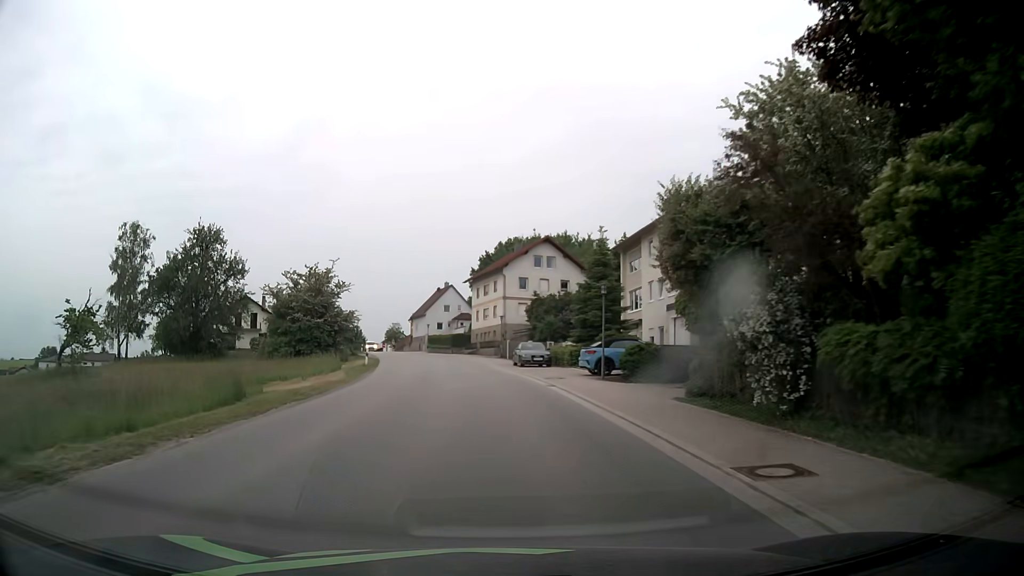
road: tertiary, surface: asphalt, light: Day
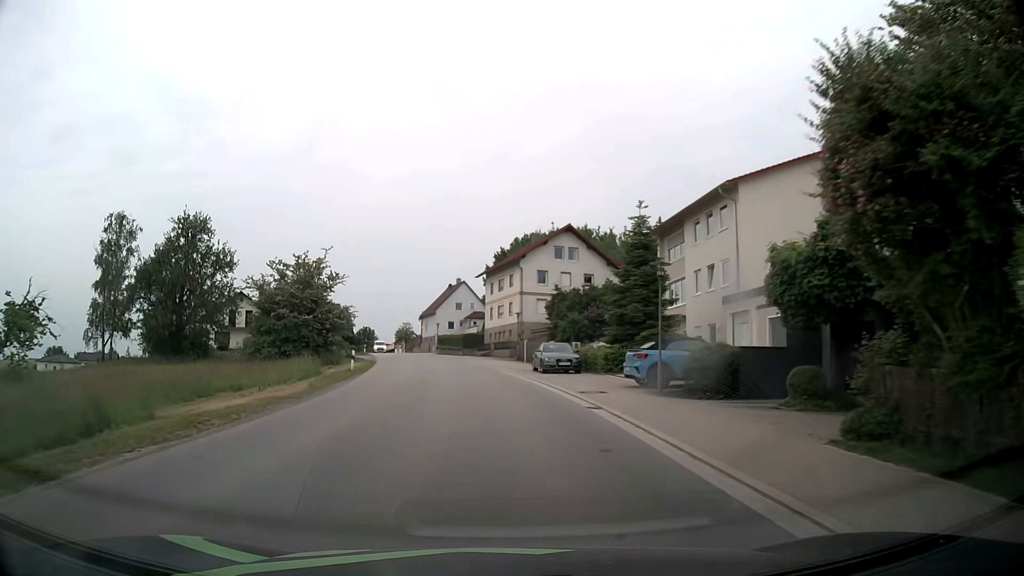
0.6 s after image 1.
(-0.1, +7.5) m; -1°
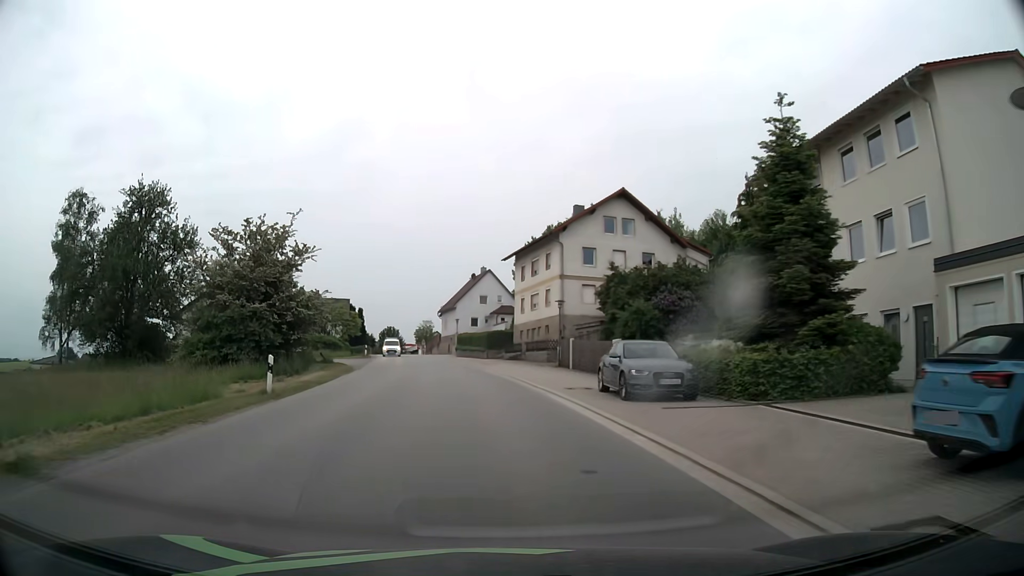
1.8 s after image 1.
(-0.3, +15.0) m; -2°
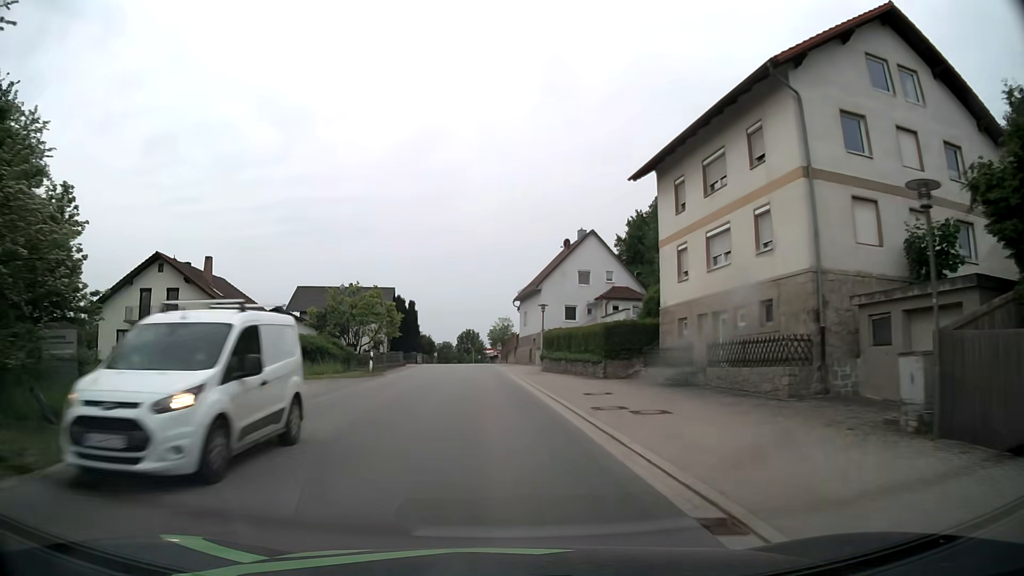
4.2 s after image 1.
(-2.0, +29.8) m; -8°
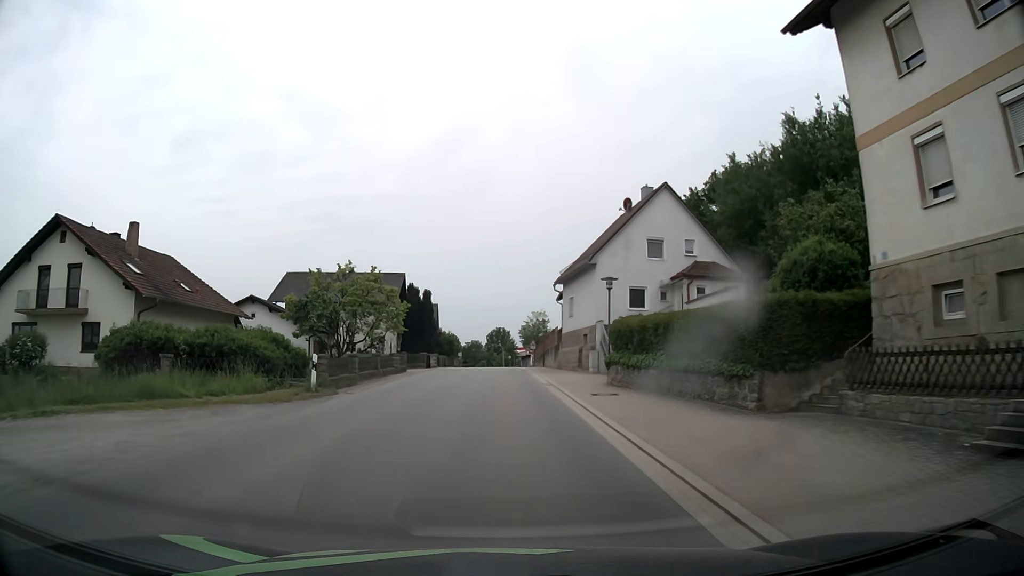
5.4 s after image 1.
(-0.4, +15.0) m; -3°
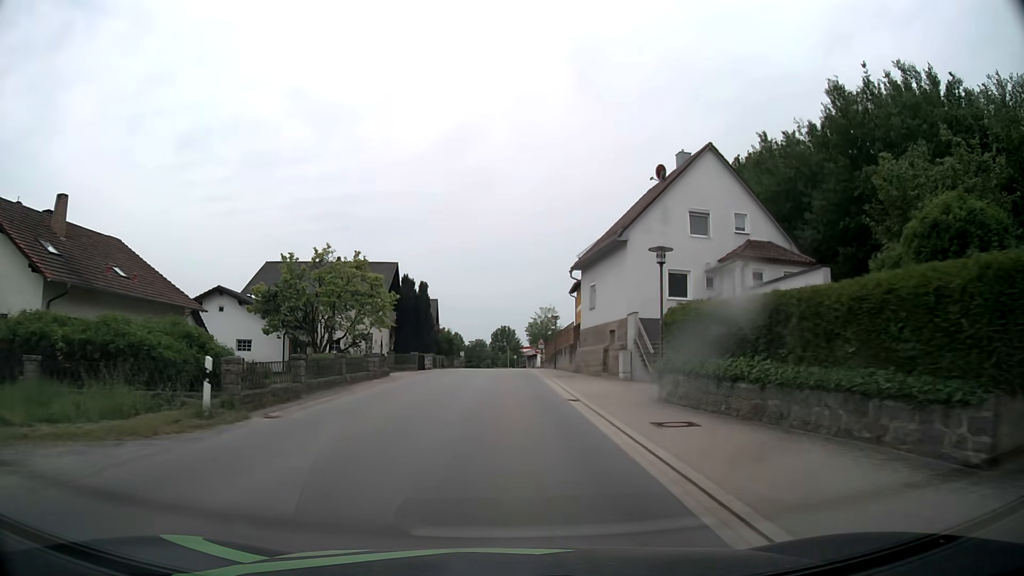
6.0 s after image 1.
(0.0, +7.5) m; -1°
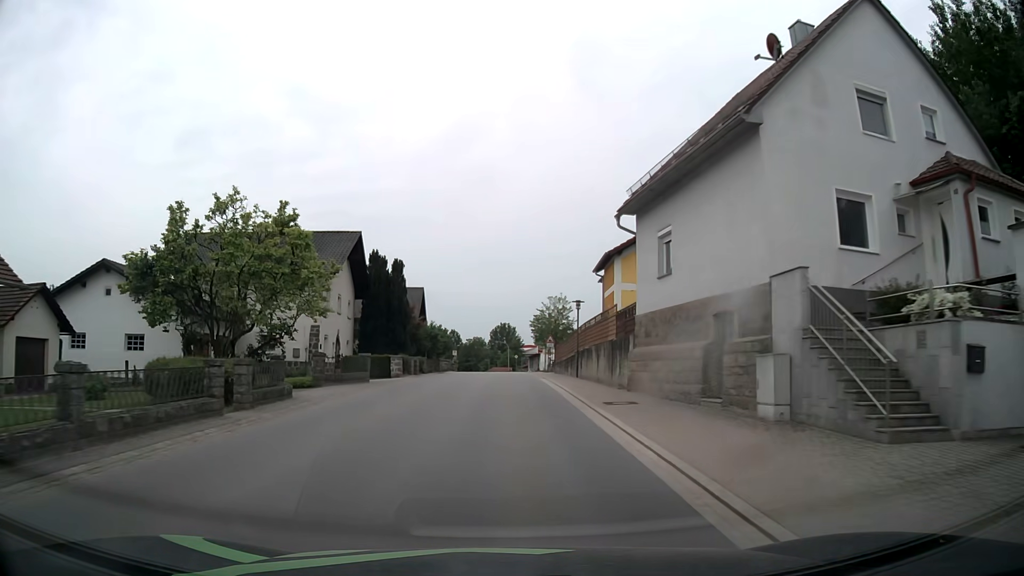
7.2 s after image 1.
(+0.1, +15.0) m; +1°
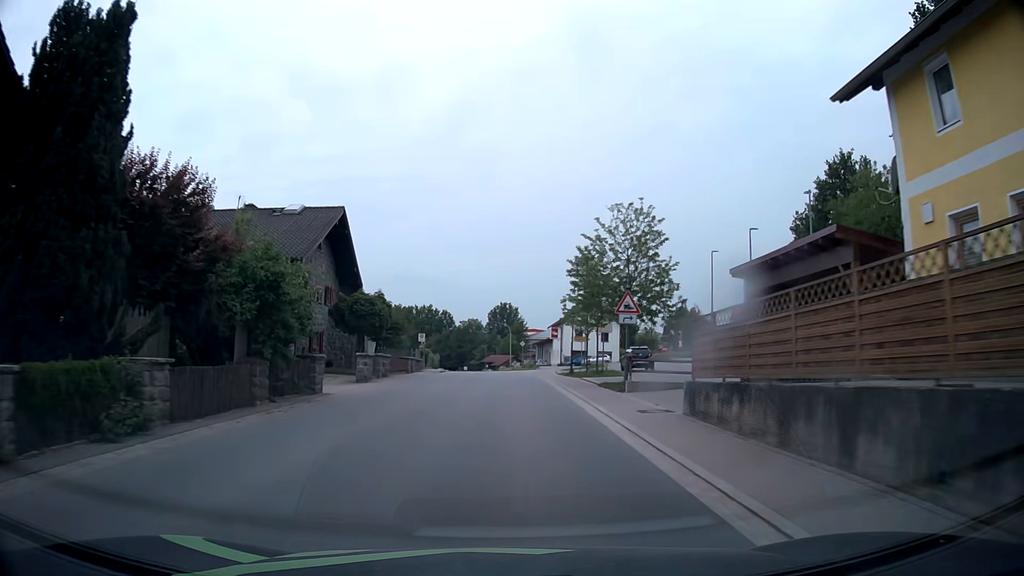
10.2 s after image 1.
(-0.2, +36.8) m; 0°
(0, +10) (0, +20) (0, +30) (-1, +40) (-1, +50) (-1, +60) (-2, +70) (-3, +80) (-3, +90) (-4, +100) m
